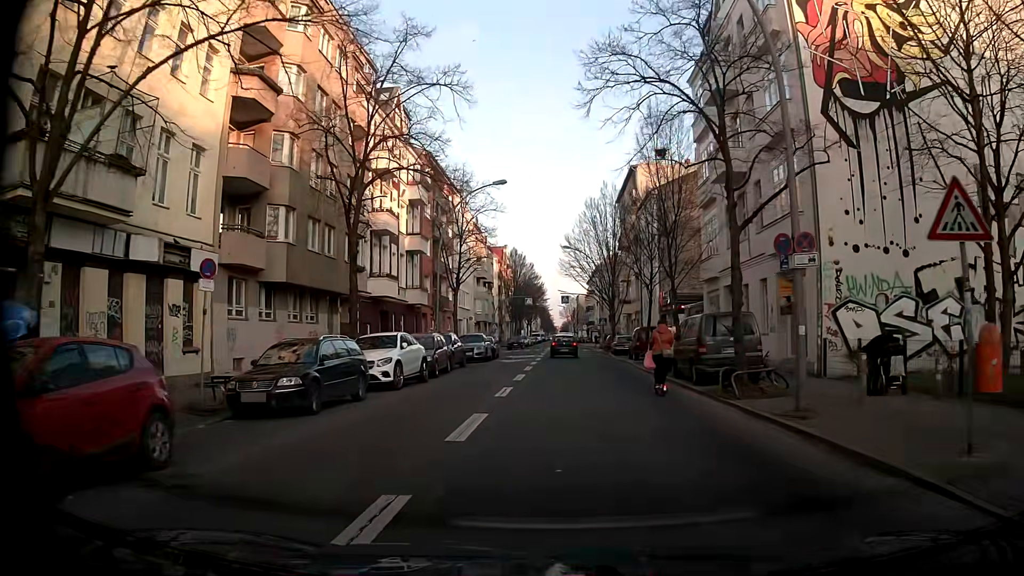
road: tertiary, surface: asphalt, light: Day
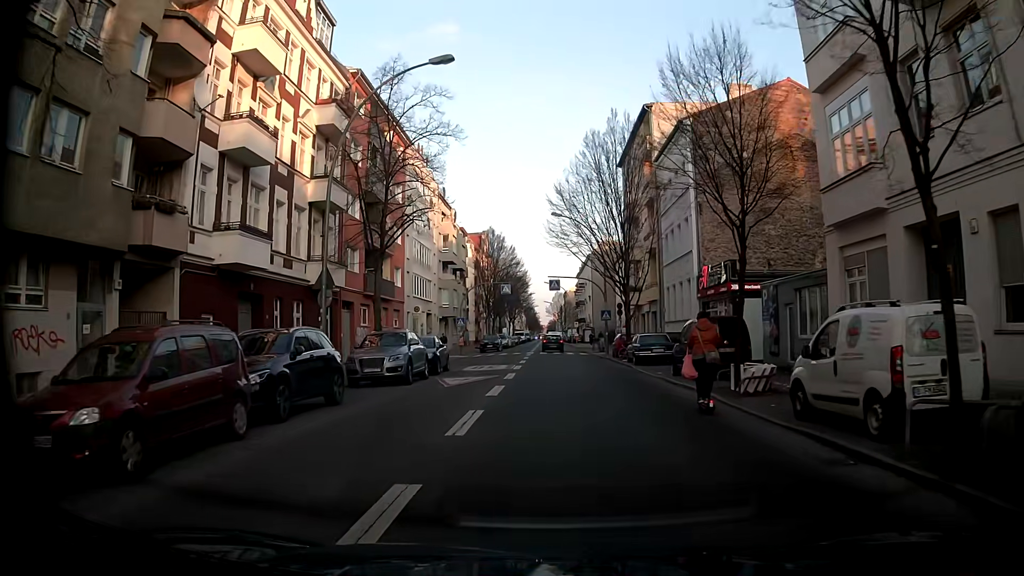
(-0.2, +17.8) m; -1°
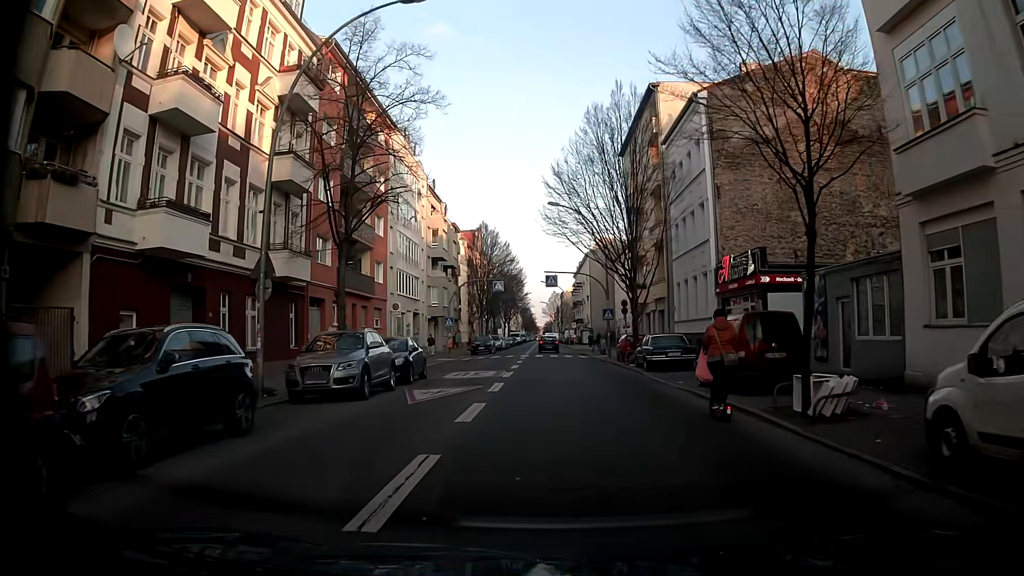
(+0.1, +4.5) m; +2°
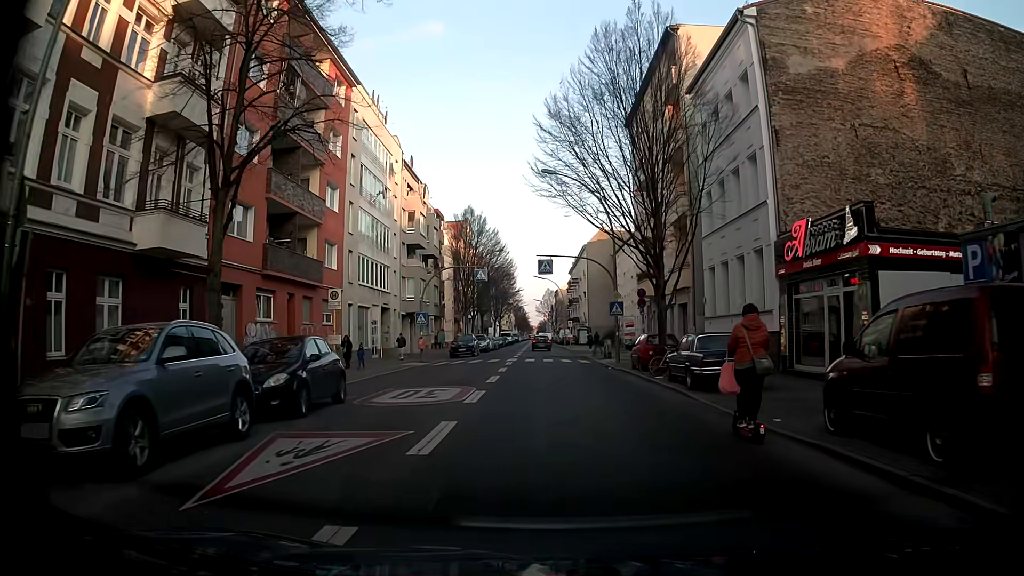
(-0.2, +9.0) m; -2°
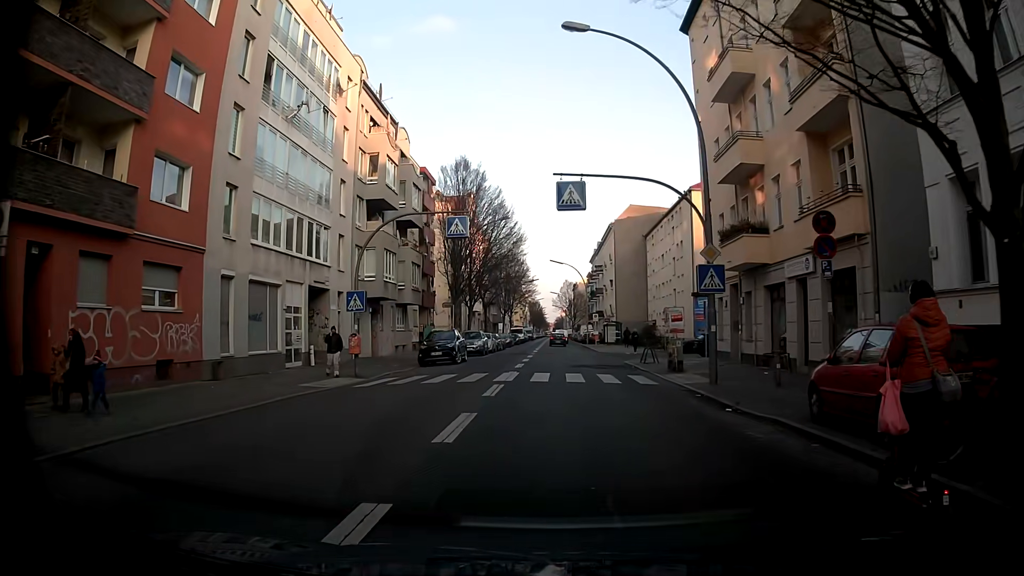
(+0.2, +17.5) m; 0°
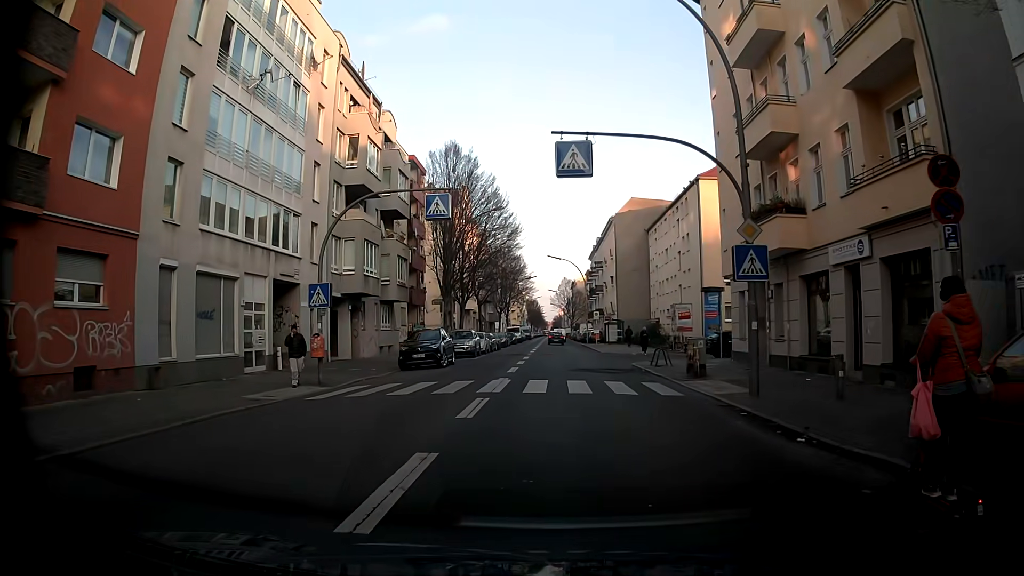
(0.0, +3.7) m; -2°
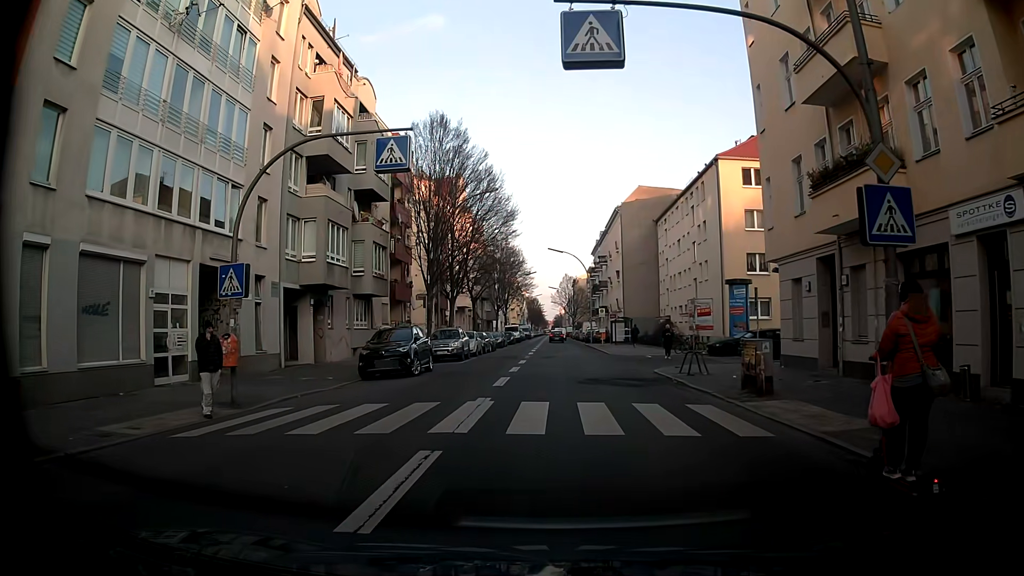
(+0.2, +5.9) m; 0°
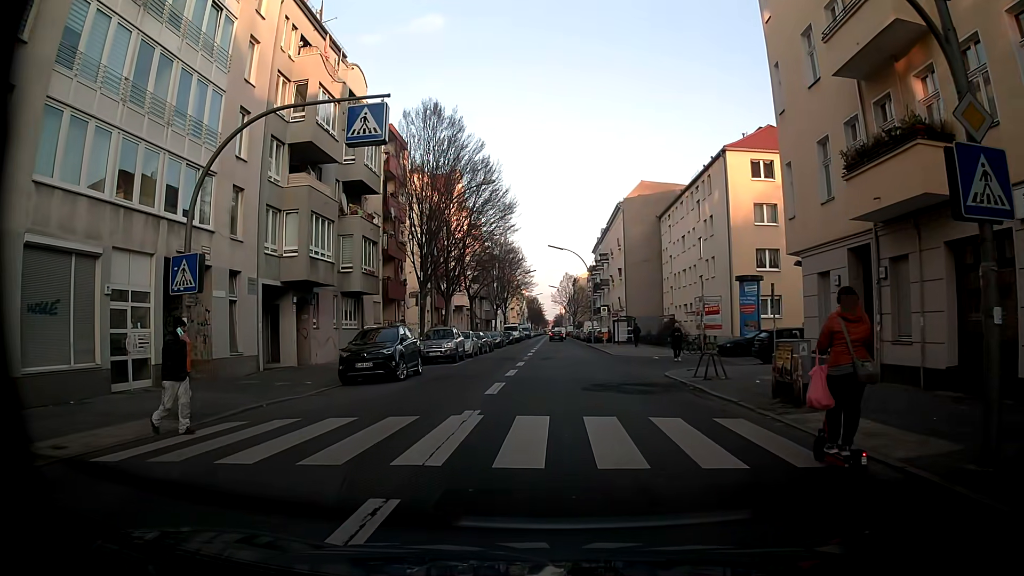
(+0.1, +2.0) m; +1°
